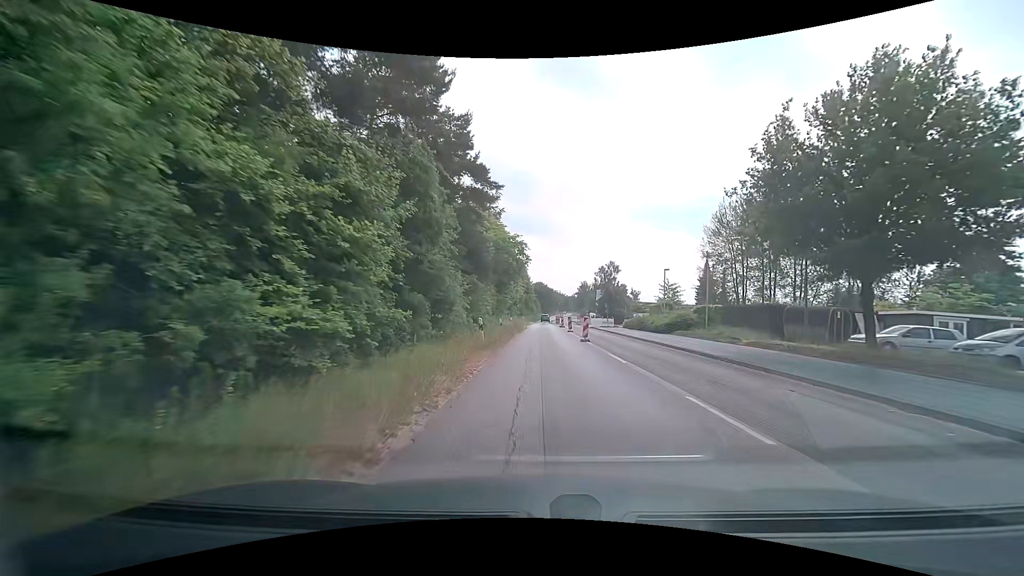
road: secondary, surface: asphalt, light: Day
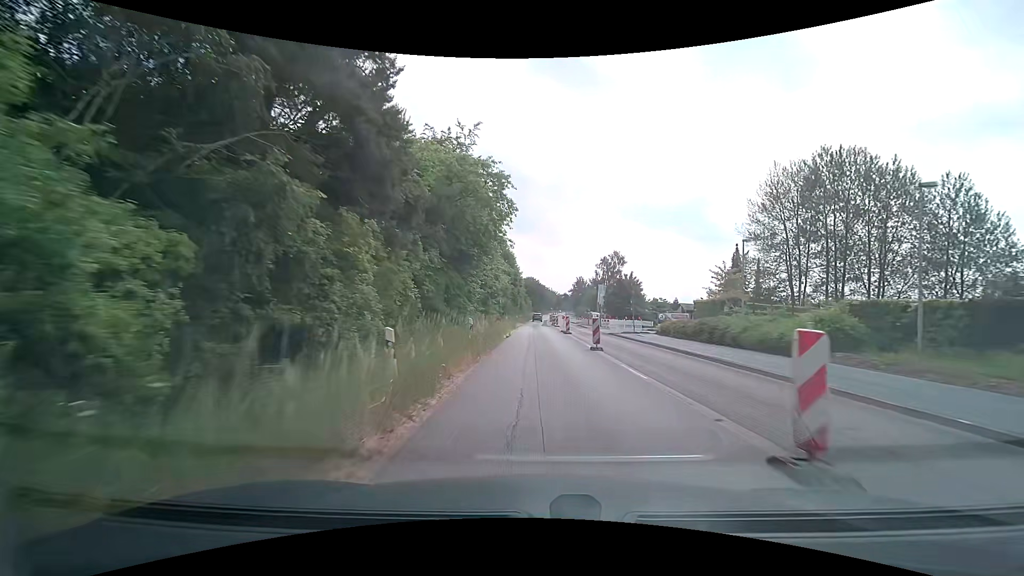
(+0.3, +21.6) m; +1°
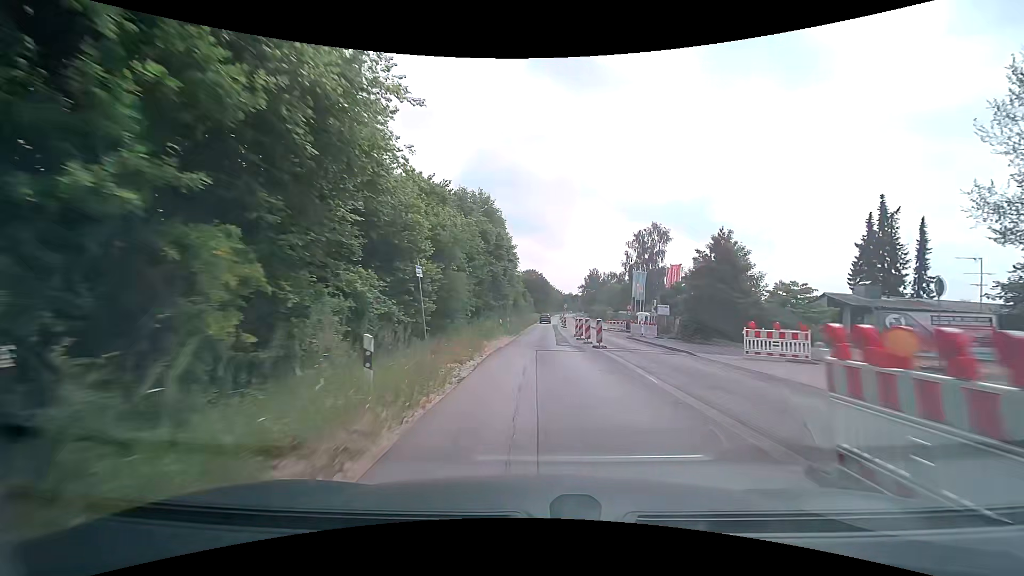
(+0.2, +37.2) m; 0°
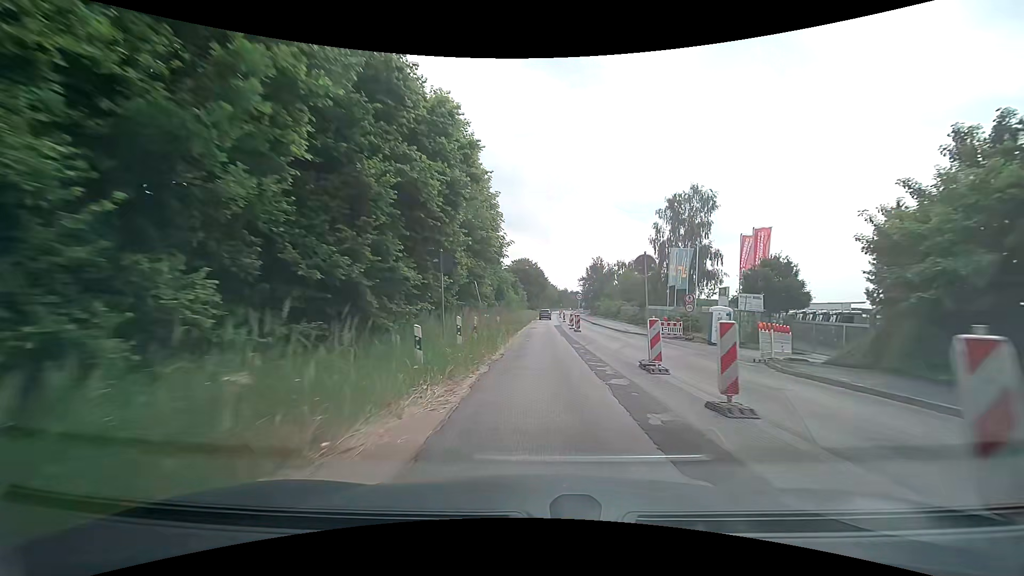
(-0.1, +22.7) m; +1°
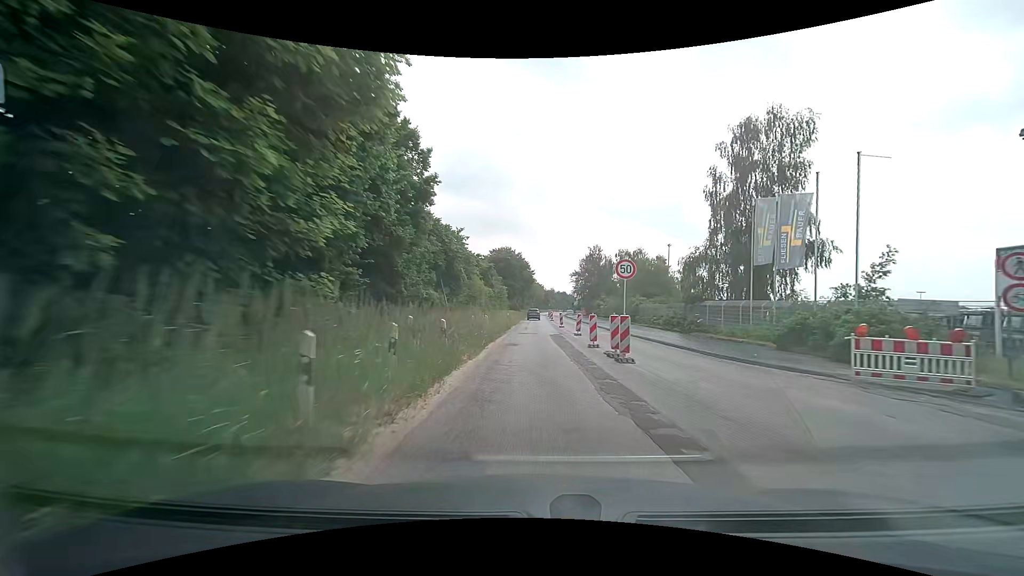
(+0.3, +23.1) m; +1°
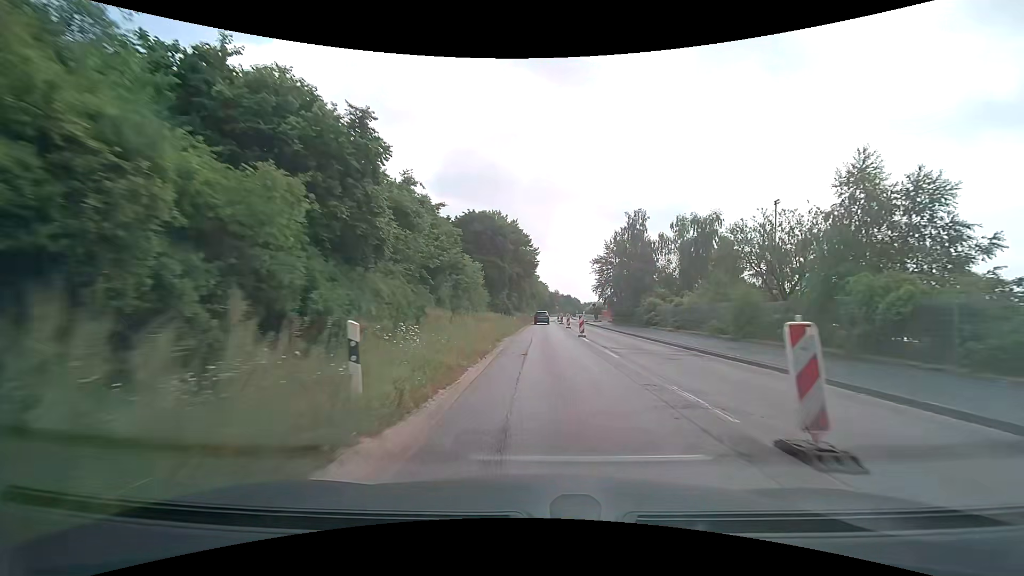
(-0.1, +38.9) m; 0°
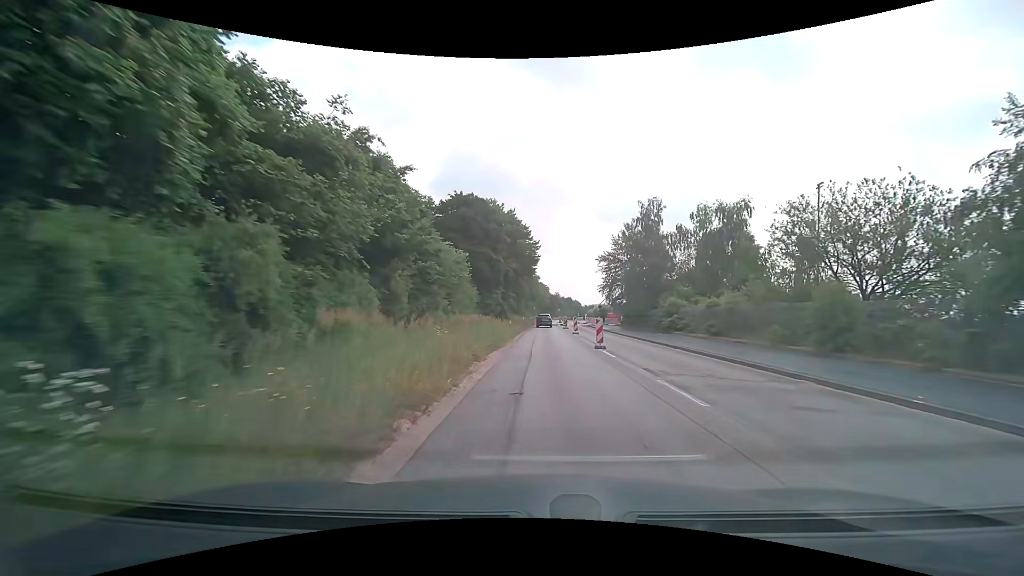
(0.0, +7.8) m; 0°
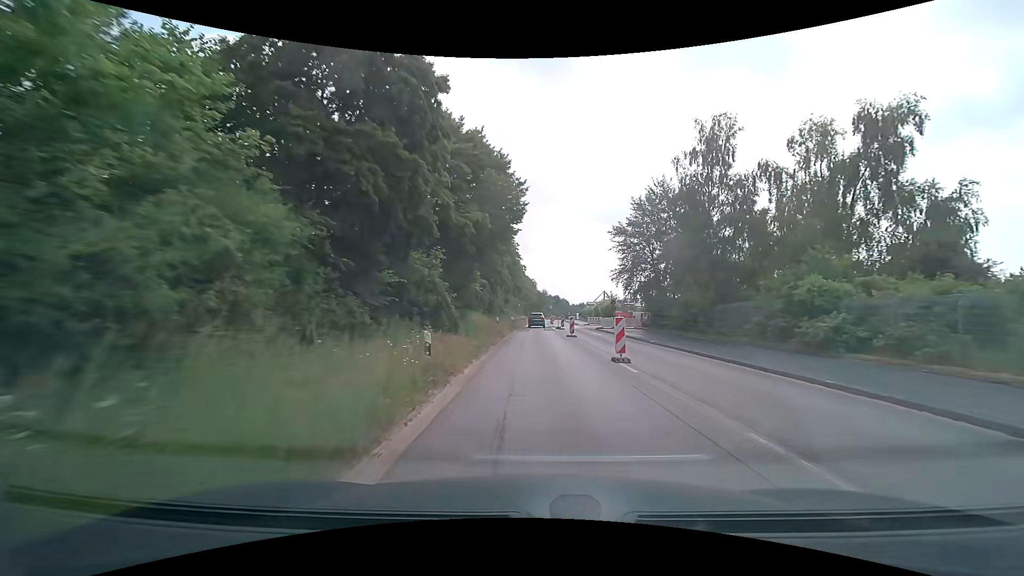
(+0.2, +23.3) m; +2°
(0, +10) (0, +20) (0, +30) (0, +40) (0, +50) (0, +60) (0, +70) (0, +80) (+1, +90) (+1, +100) m
